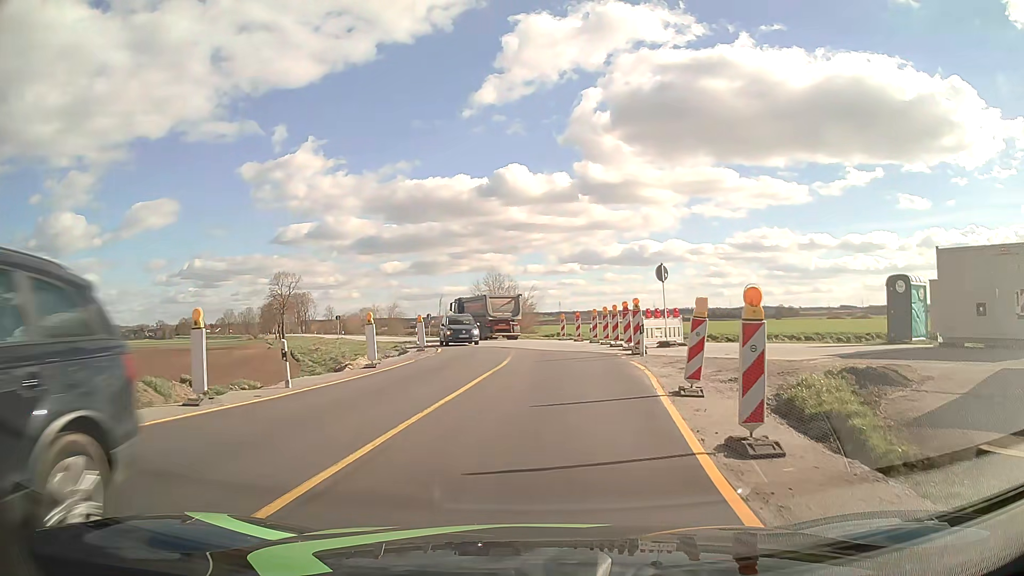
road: primary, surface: asphalt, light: Day
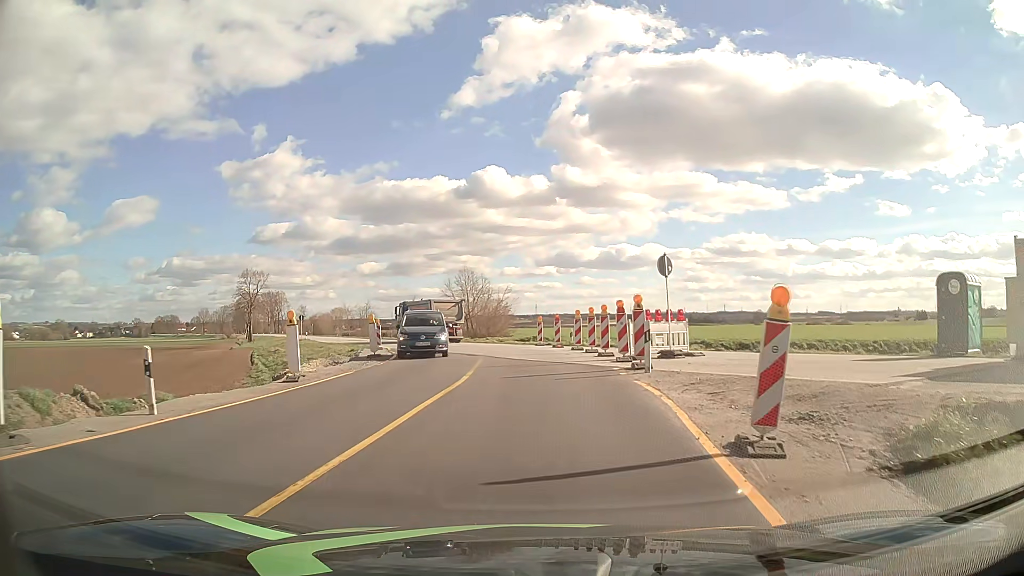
(+0.1, +4.8) m; +2°
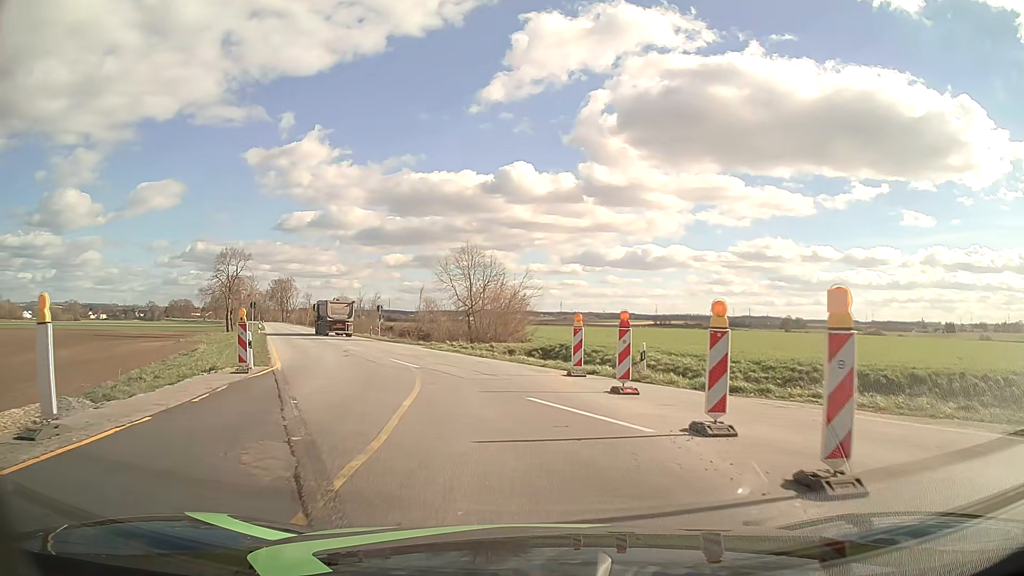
(0.0, +19.4) m; -2°
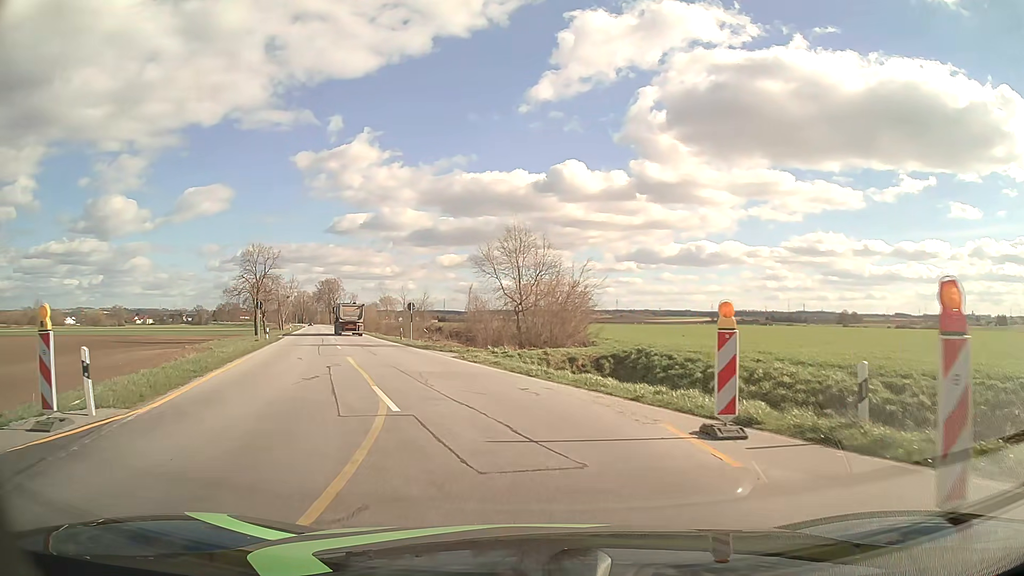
(-0.4, +9.9) m; -5°
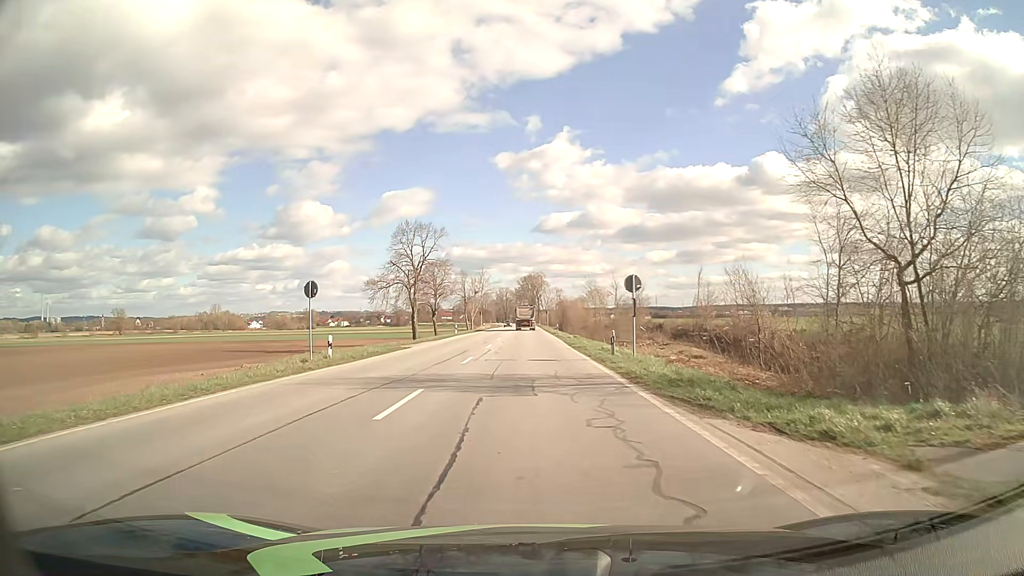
(-4.5, +25.7) m; -18°
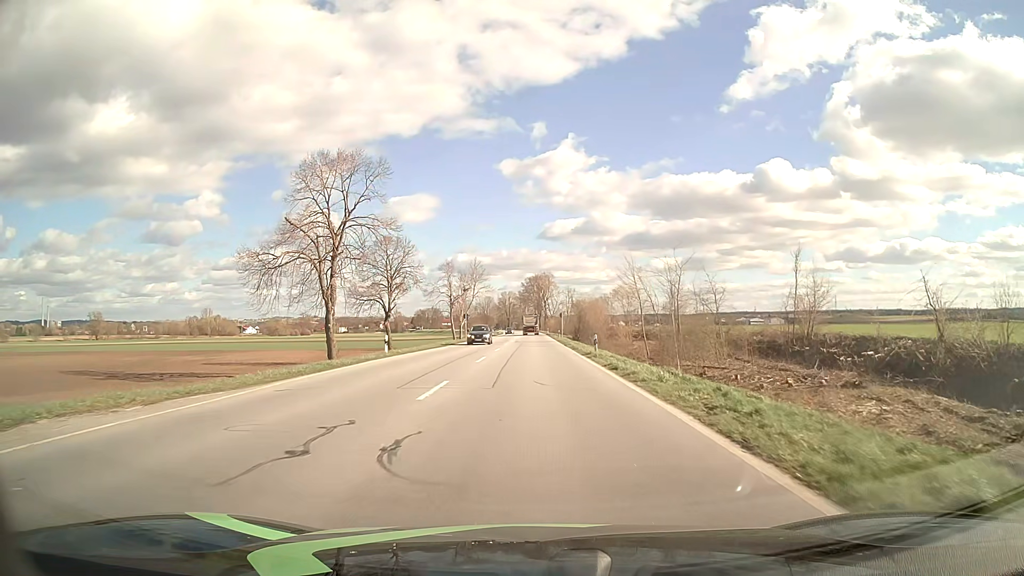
(-0.3, +34.7) m; 0°
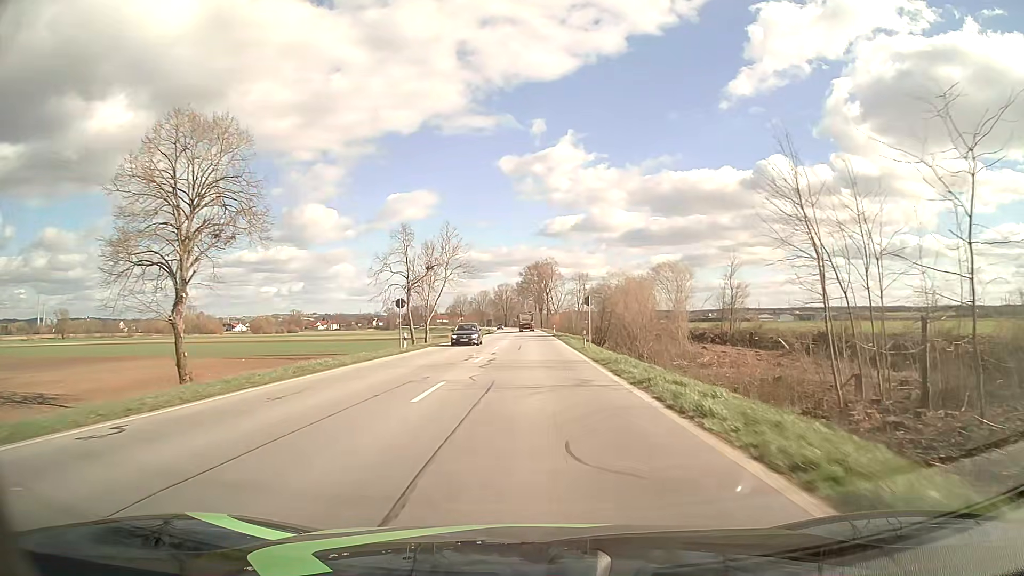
(-0.1, +37.7) m; 0°
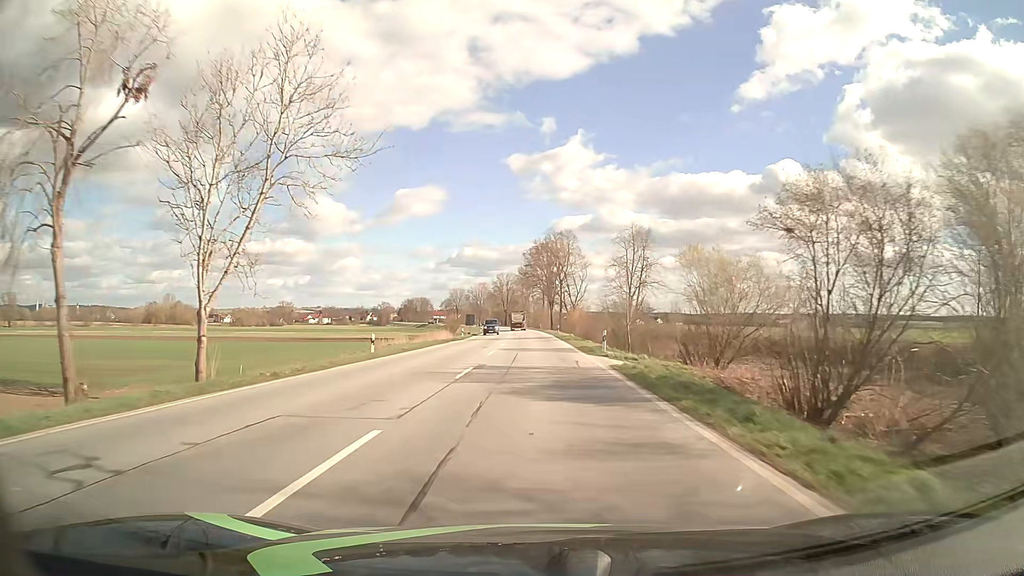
(-0.2, +57.2) m; -1°
(0, +10) (0, +20) (0, +30) (0, +40) (0, +50) (0, +60) (0, +70) (0, +80) (-1, +90) (-1, +100) m
